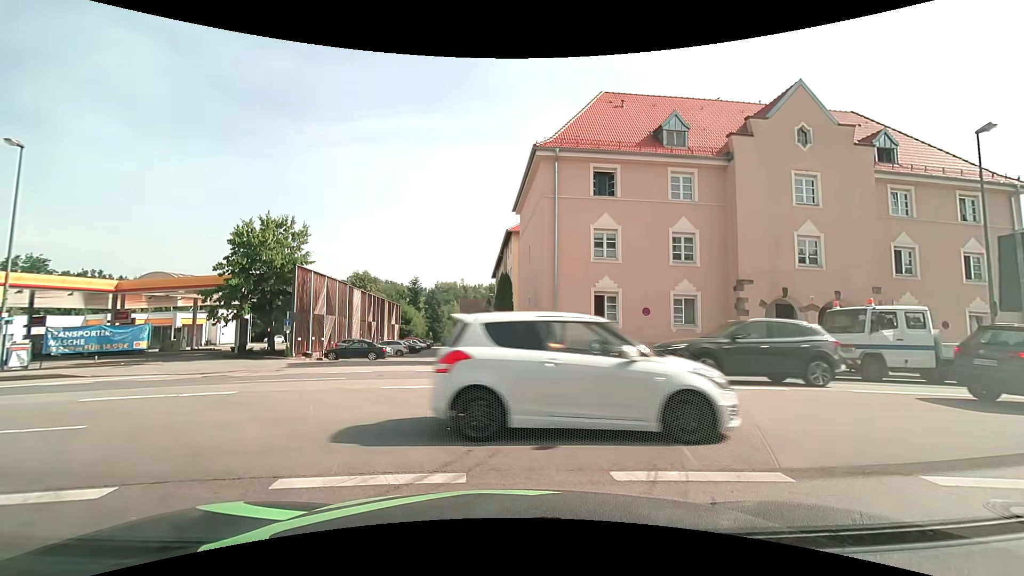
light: Day
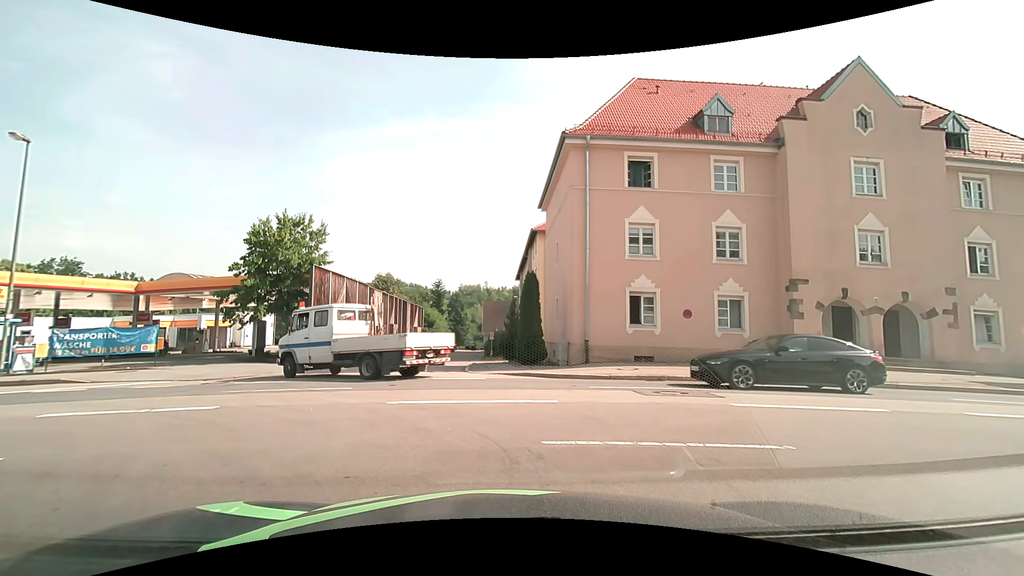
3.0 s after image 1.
(0.0, +1.8) m; 0°
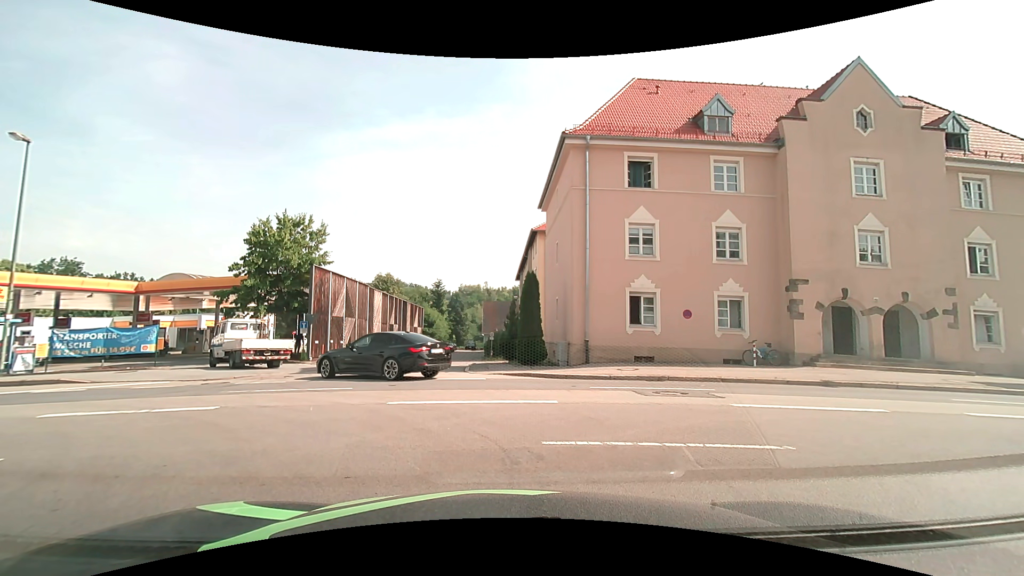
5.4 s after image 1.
(0.0, +0.1) m; 0°
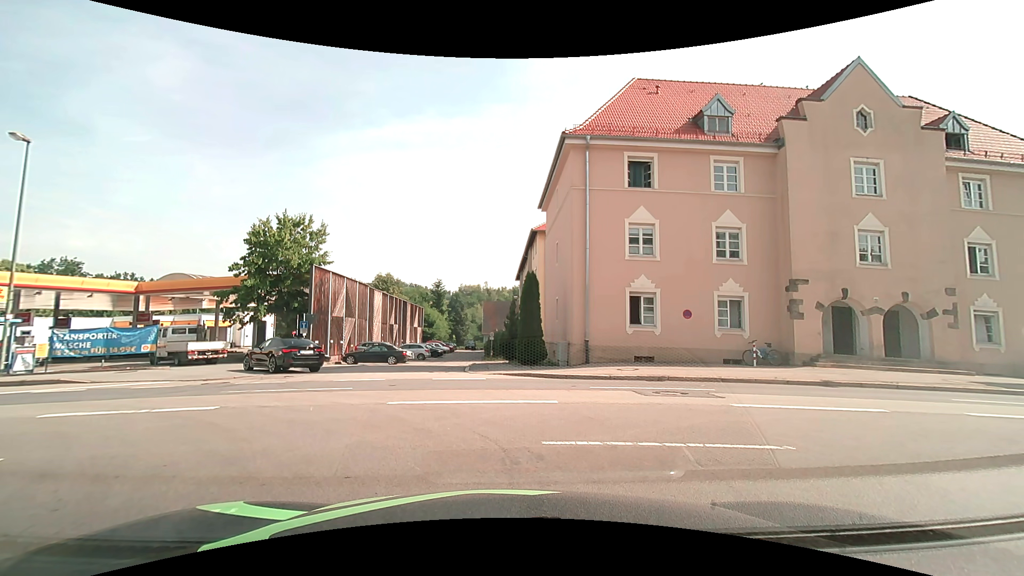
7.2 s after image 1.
(0.0, 0.0) m; 0°
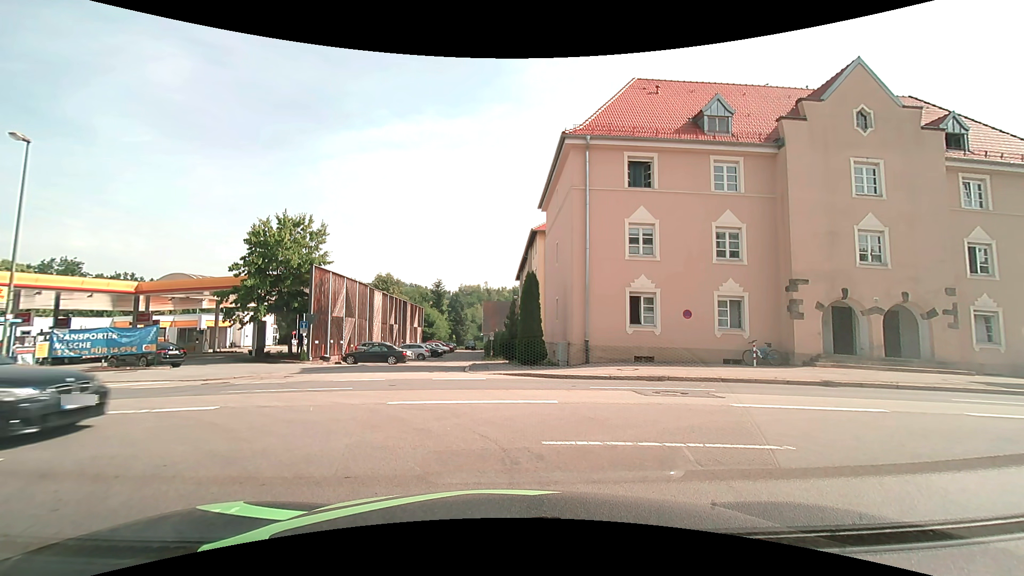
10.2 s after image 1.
(0.0, 0.0) m; 0°
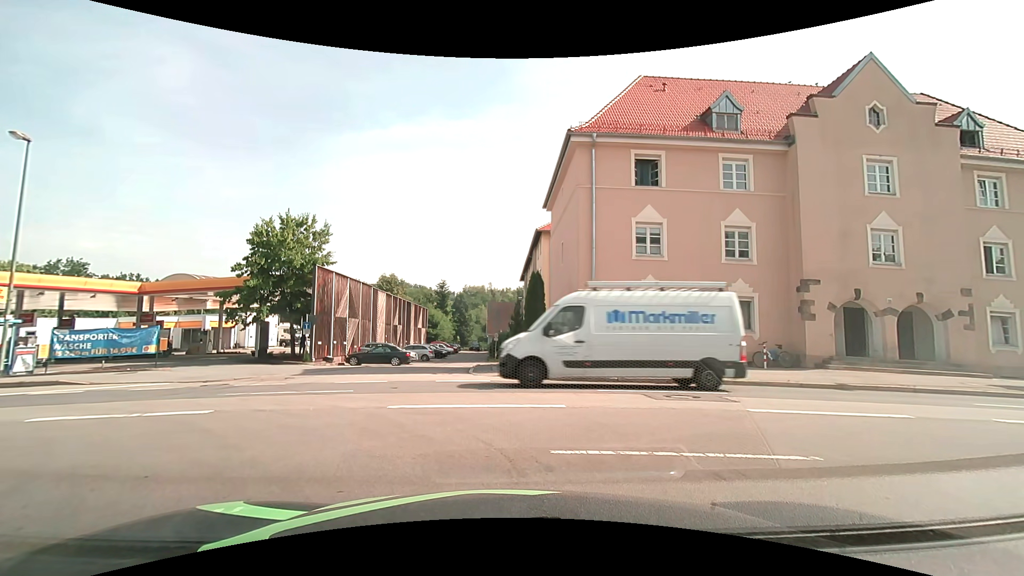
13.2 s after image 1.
(0.0, +0.4) m; 0°
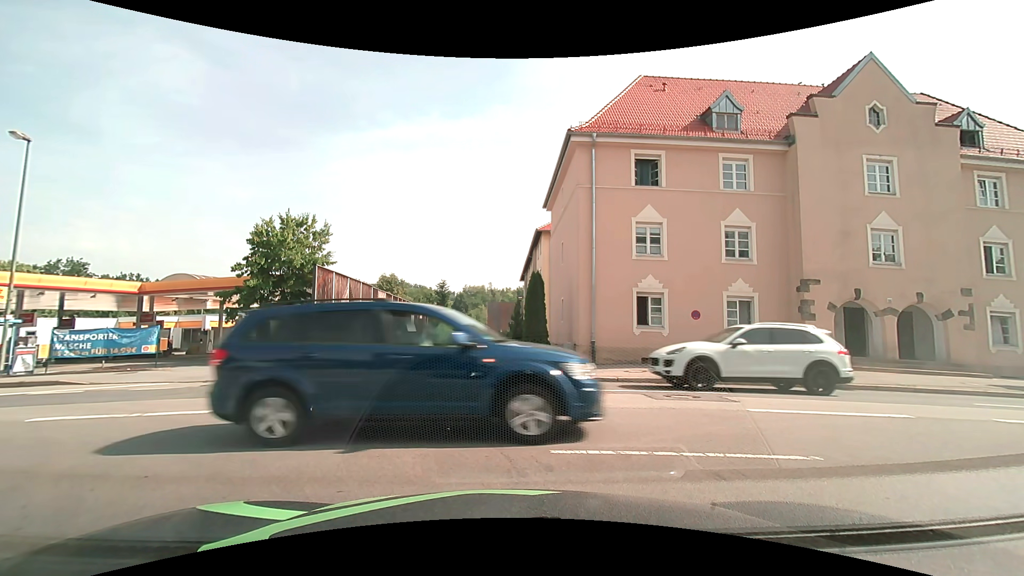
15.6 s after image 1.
(0.0, +0.1) m; 0°
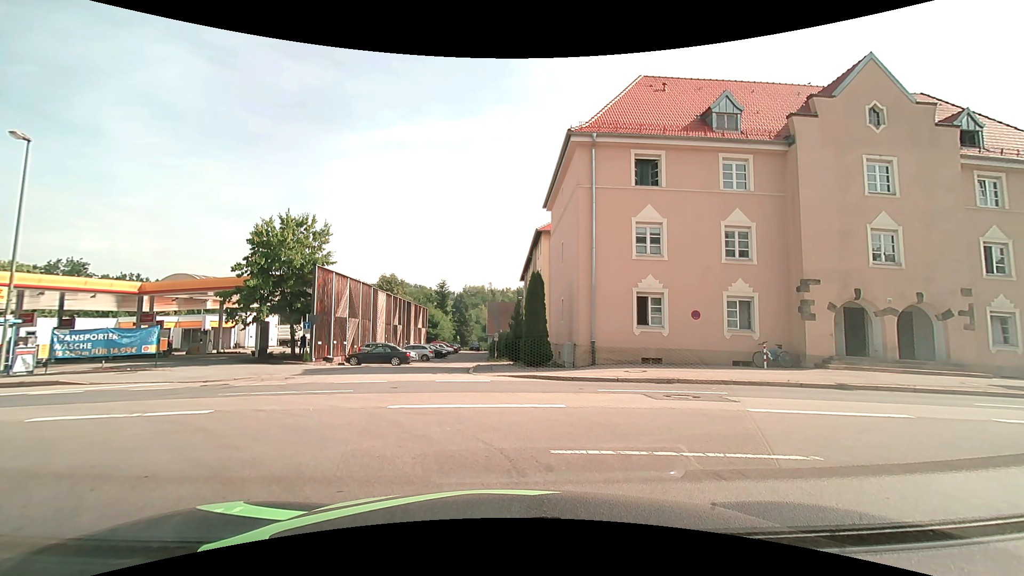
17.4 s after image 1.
(0.0, 0.0) m; 0°
(-4, +9) (-13, +12) (-23, +12) (-33, +13) (-43, +13) (-53, +13) (-63, +13) (-73, +14) (-83, +15) (-93, +16) m
